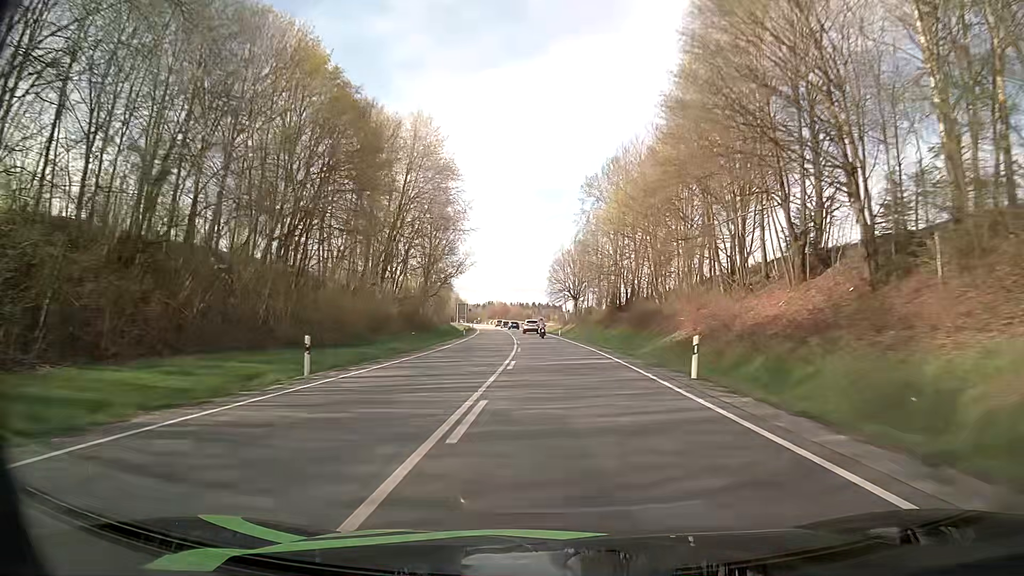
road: primary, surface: asphalt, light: Day
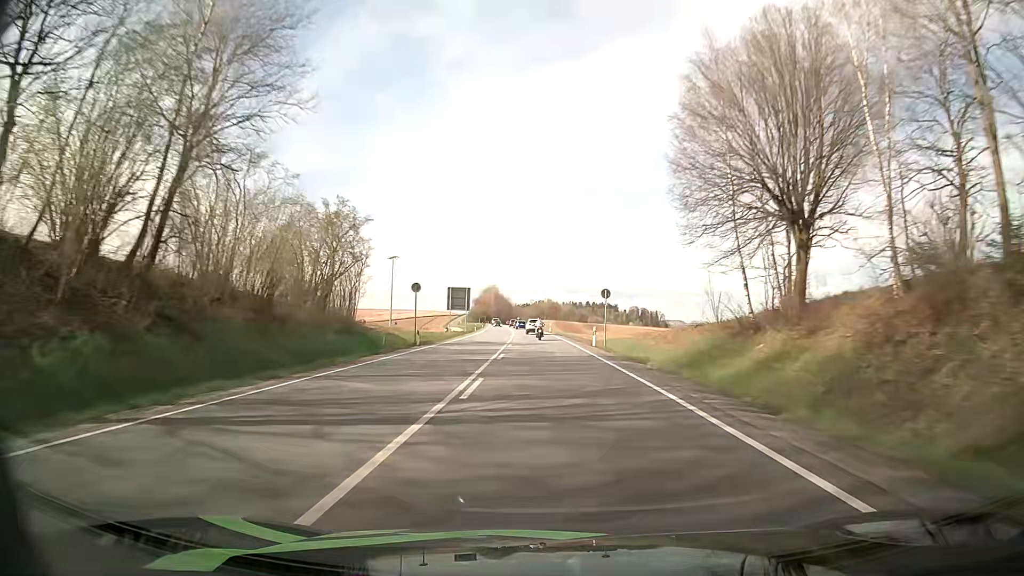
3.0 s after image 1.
(-3.1, +79.8) m; -4°
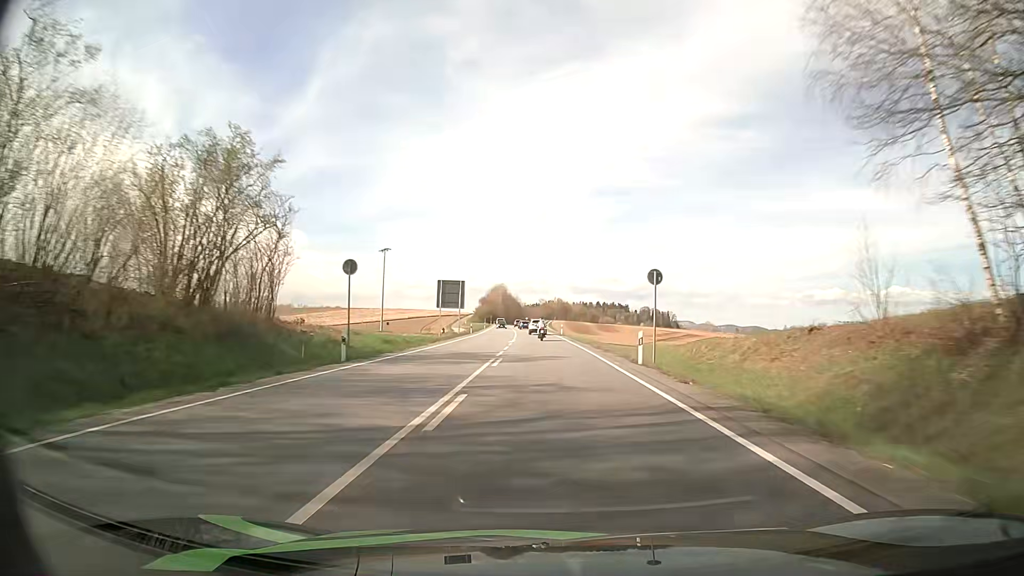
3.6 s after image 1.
(-0.2, +15.5) m; -1°
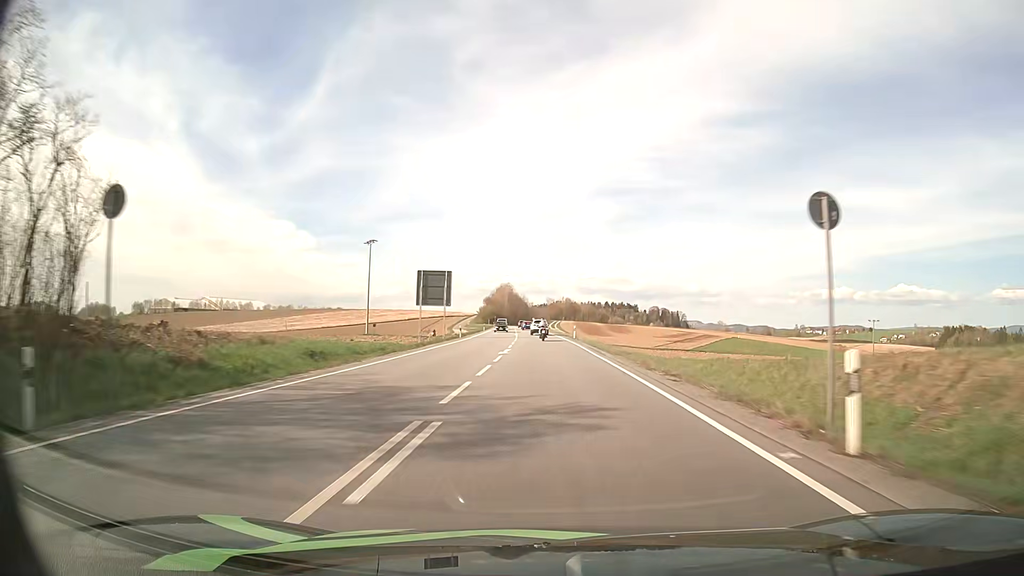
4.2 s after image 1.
(-0.2, +15.3) m; -1°
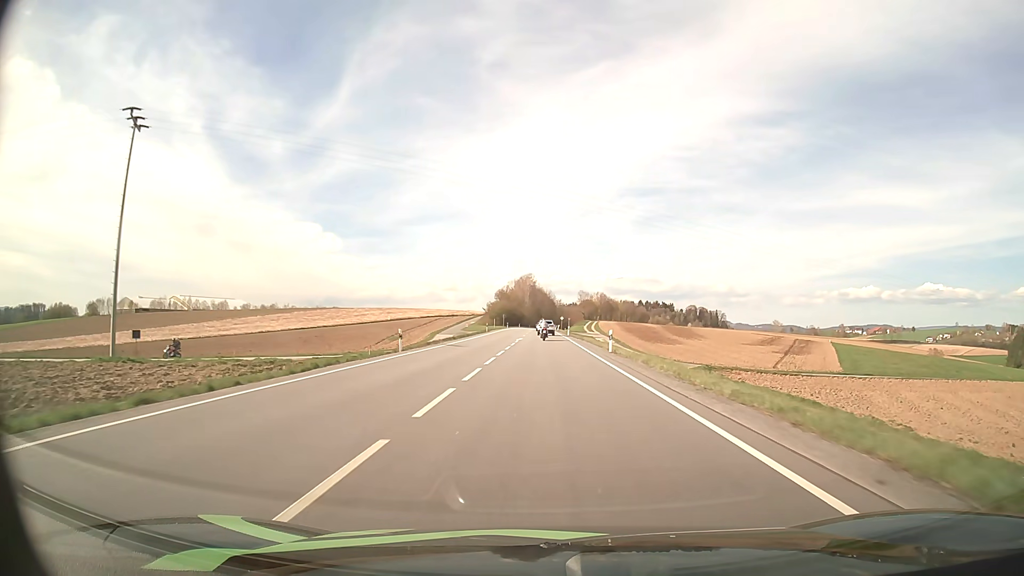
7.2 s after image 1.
(-1.6, +73.6) m; -2°
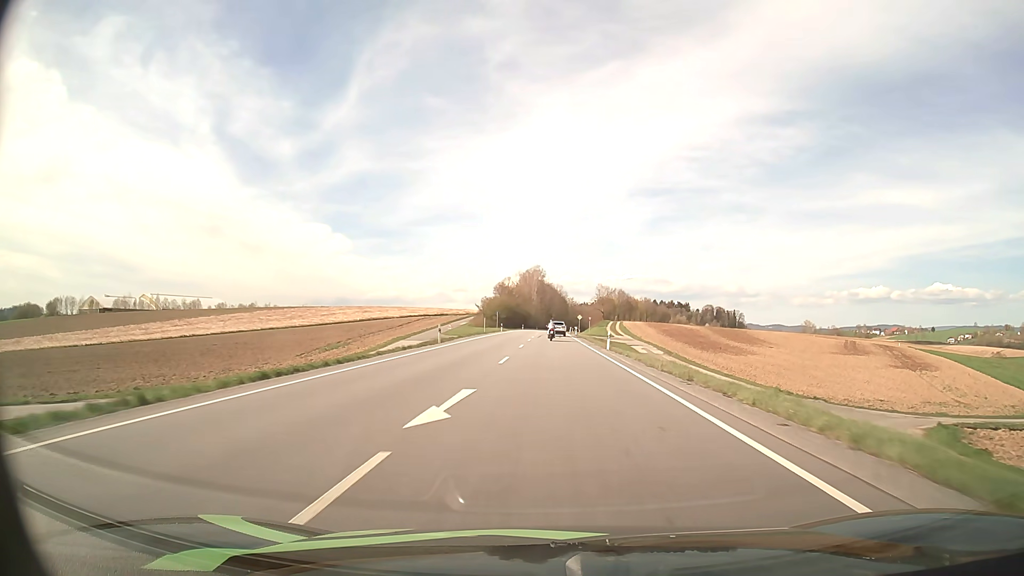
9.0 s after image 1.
(-0.4, +42.9) m; -1°
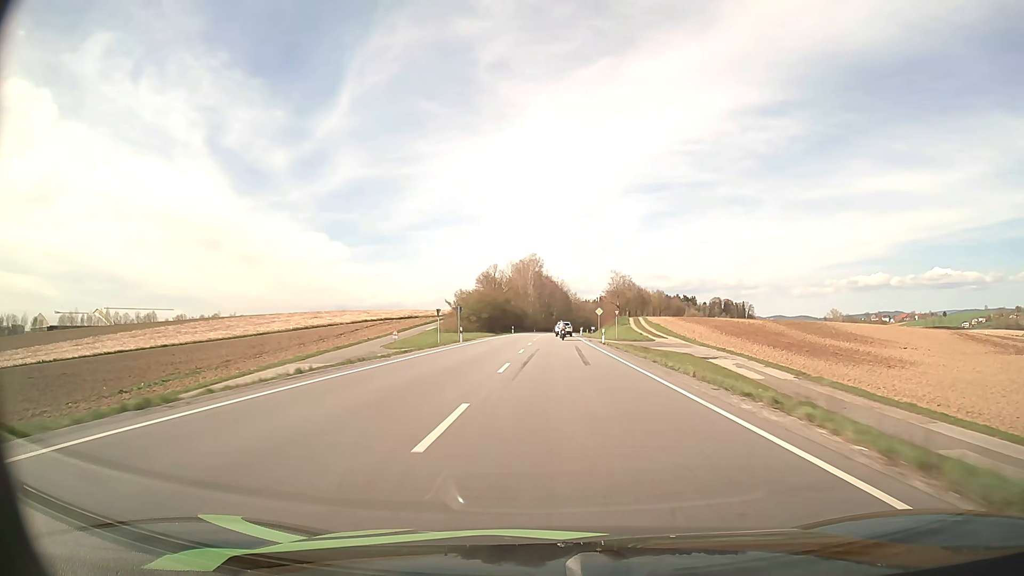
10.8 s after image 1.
(0.0, +43.1) m; 0°
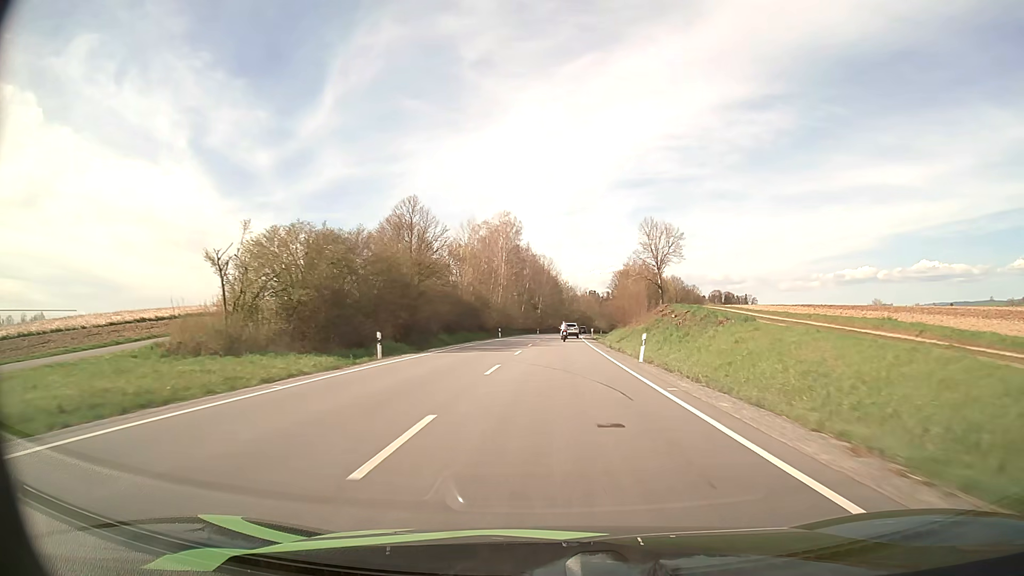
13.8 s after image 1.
(+0.7, +72.7) m; +1°
(0, +10) (0, +20) (0, +30) (0, +40) (+1, +50) (+1, +60) (+1, +70) (+2, +80) (+2, +90) (+3, +100) m
